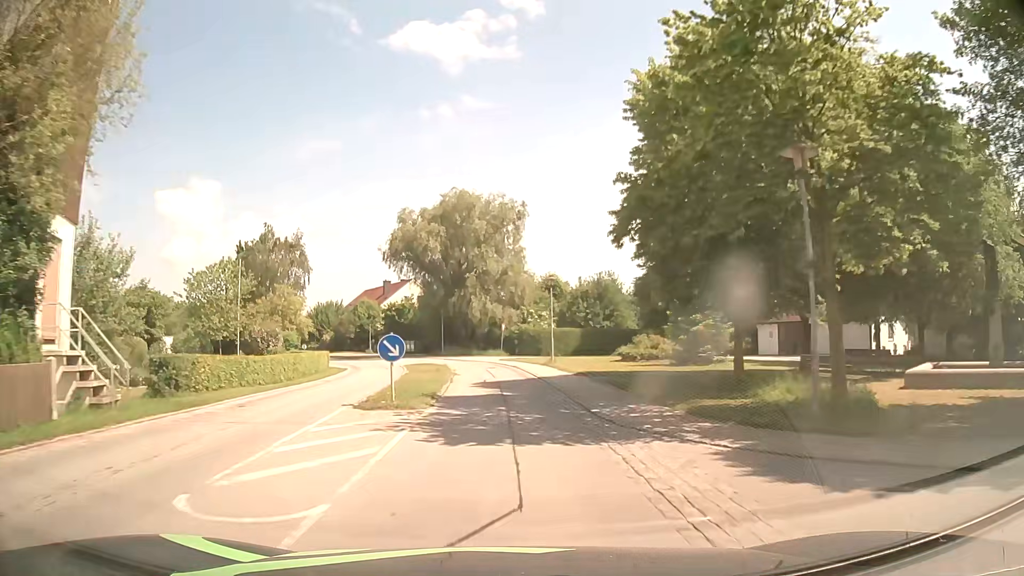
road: secondary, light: Day
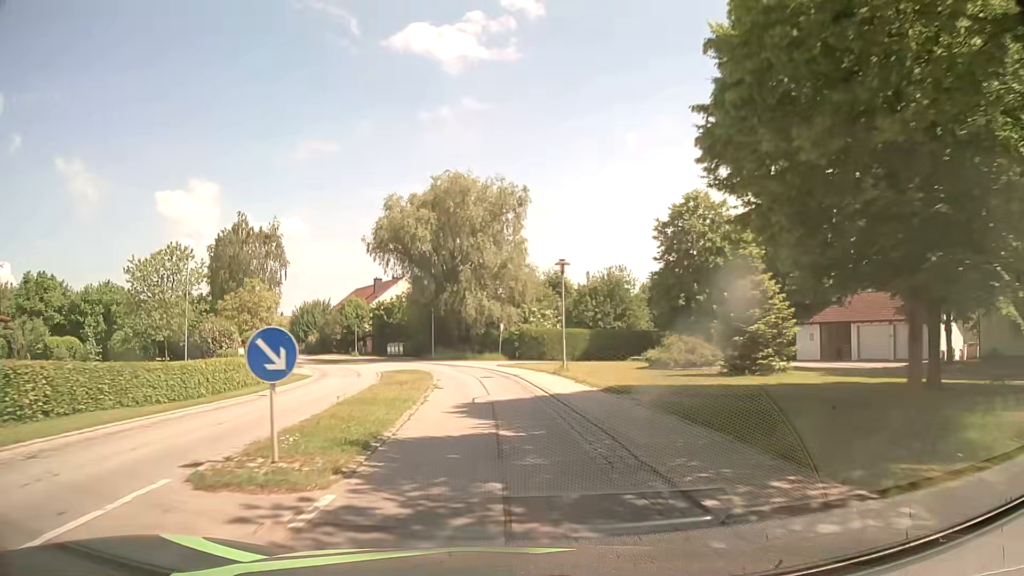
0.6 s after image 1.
(0.0, +7.6) m; 0°
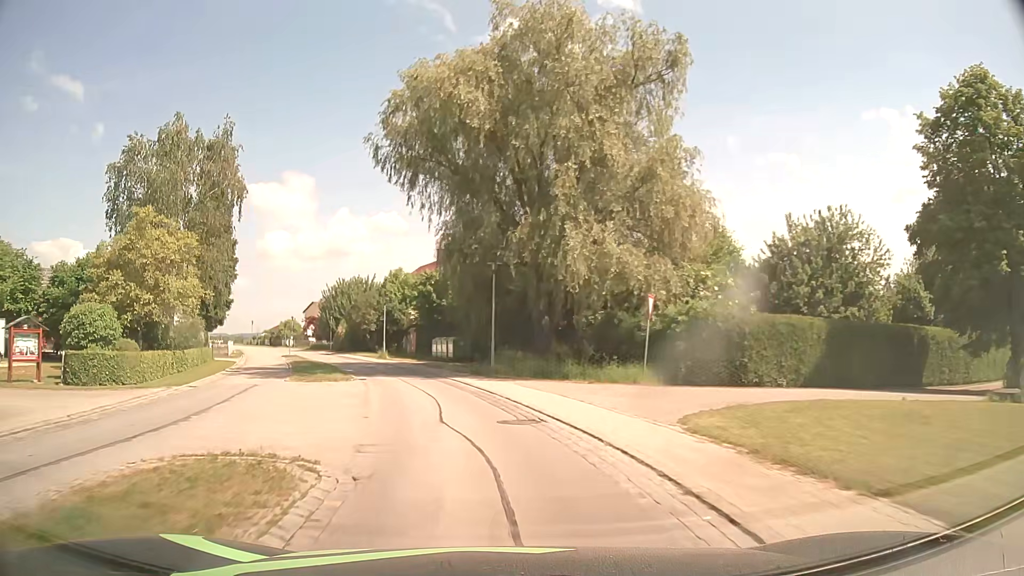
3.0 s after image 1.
(-1.5, +30.3) m; -8°
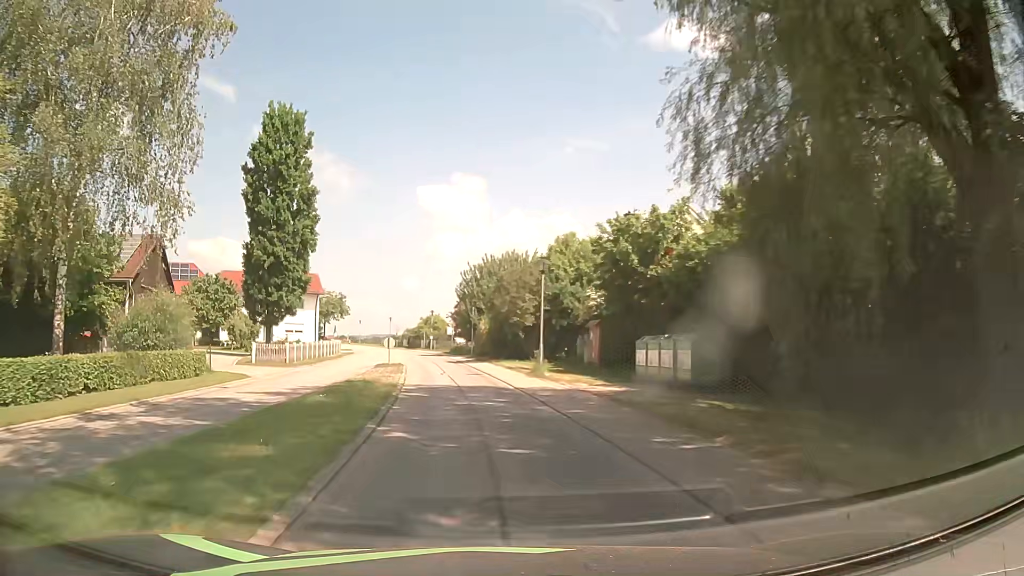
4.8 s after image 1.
(-3.0, +22.5) m; -14°
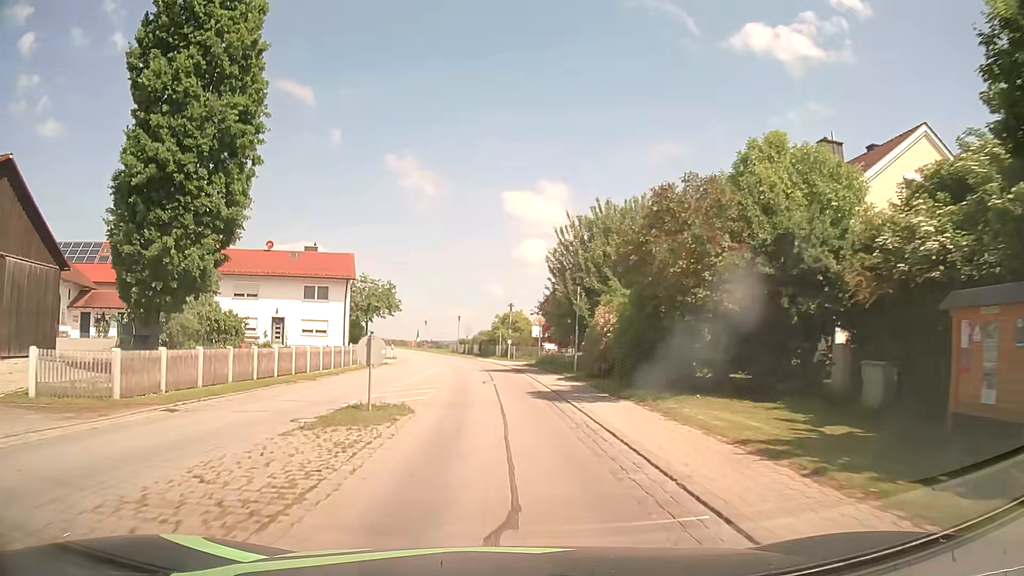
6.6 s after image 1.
(-1.9, +22.7) m; -8°
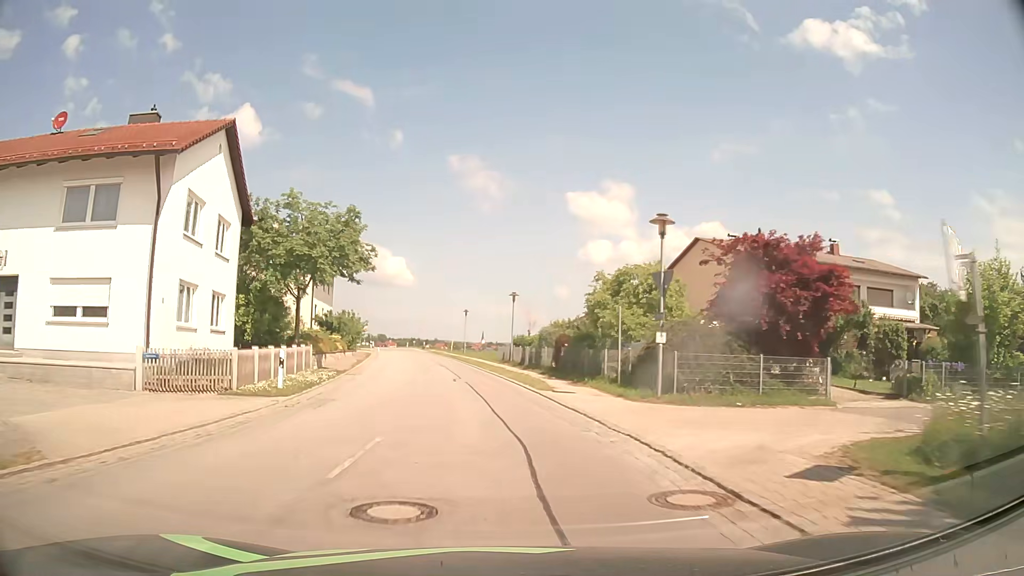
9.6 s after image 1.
(-1.7, +38.0) m; -5°
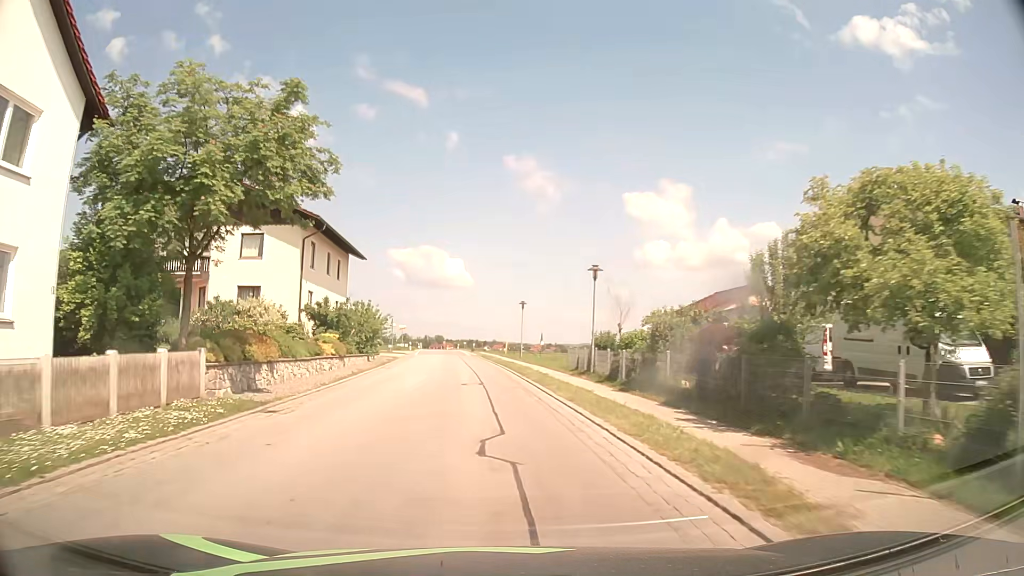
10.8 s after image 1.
(-0.6, +15.2) m; -5°
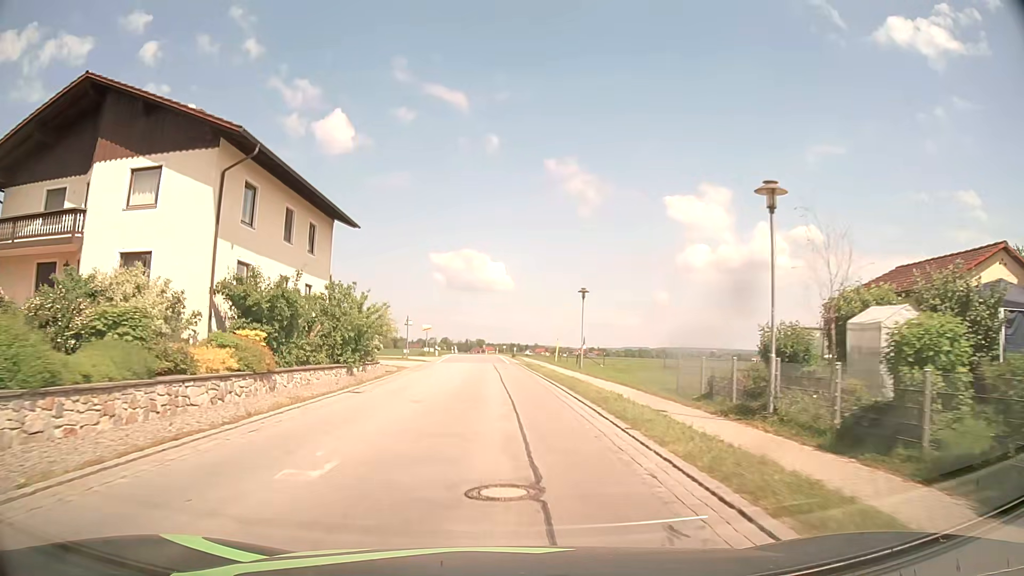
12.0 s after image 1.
(-0.6, +15.2) m; -4°
(0, +10) (0, +20) (-1, +30) (-1, +40) (-1, +50) (-1, +60) (-2, +70) (-2, +80) (-3, +90) (-3, +100) m
